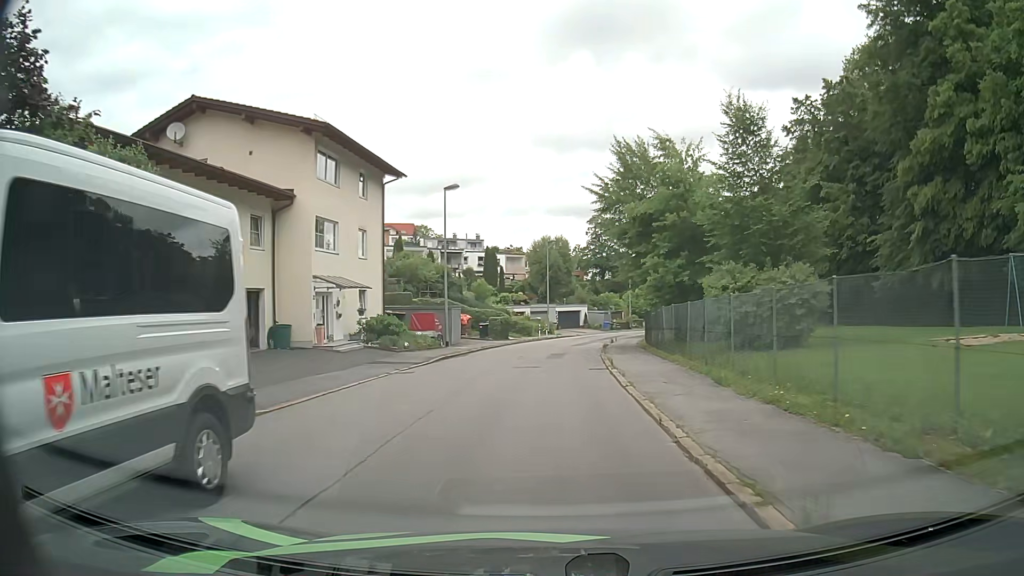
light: Day
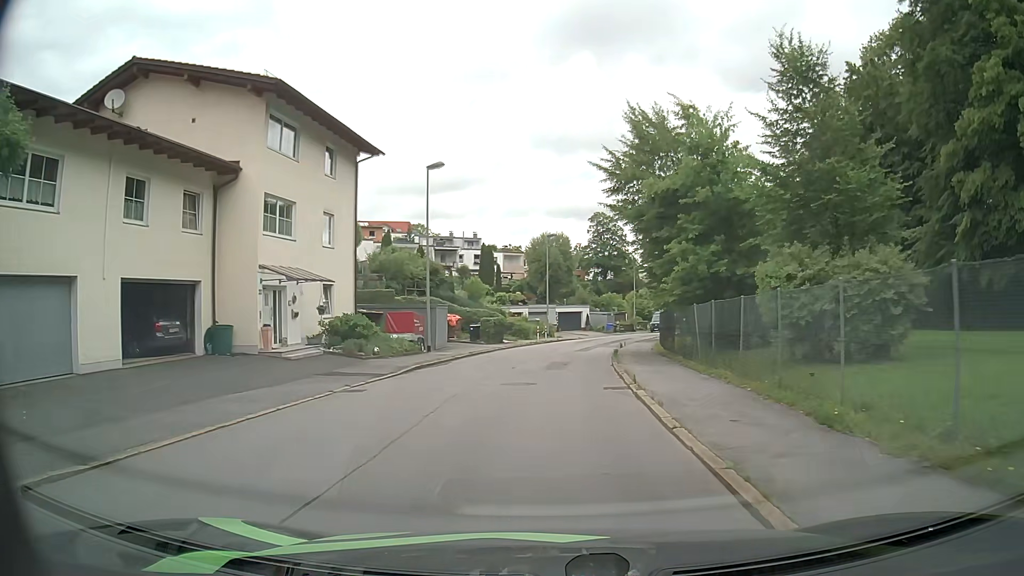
(0.0, +5.1) m; 0°
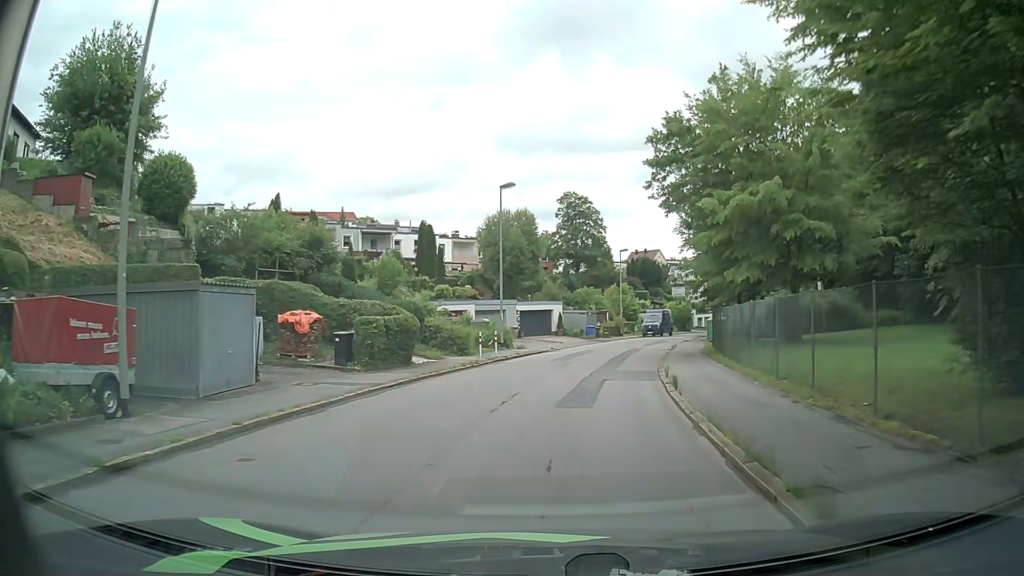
(+0.5, +20.3) m; +3°
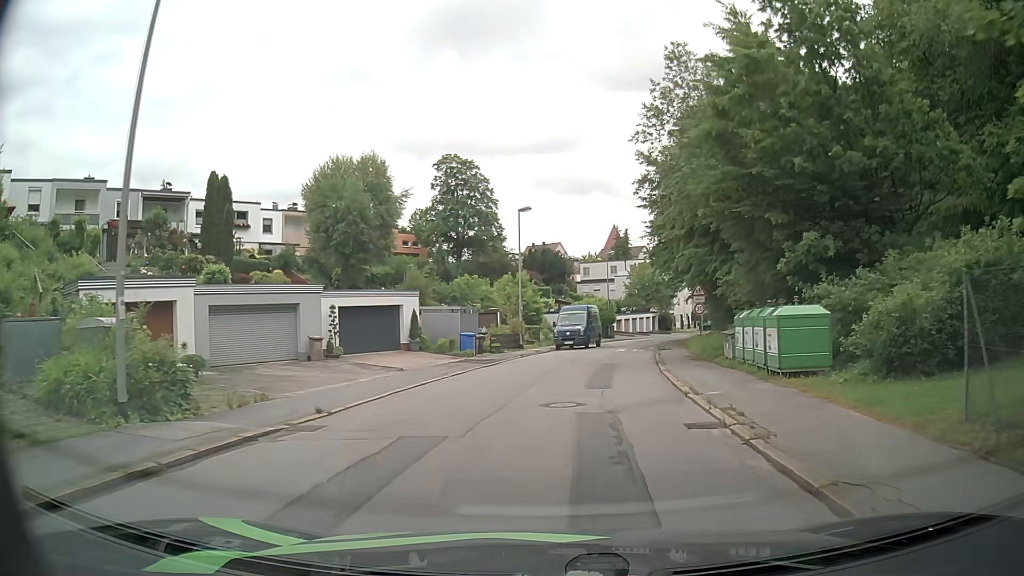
(+2.1, +24.5) m; +9°
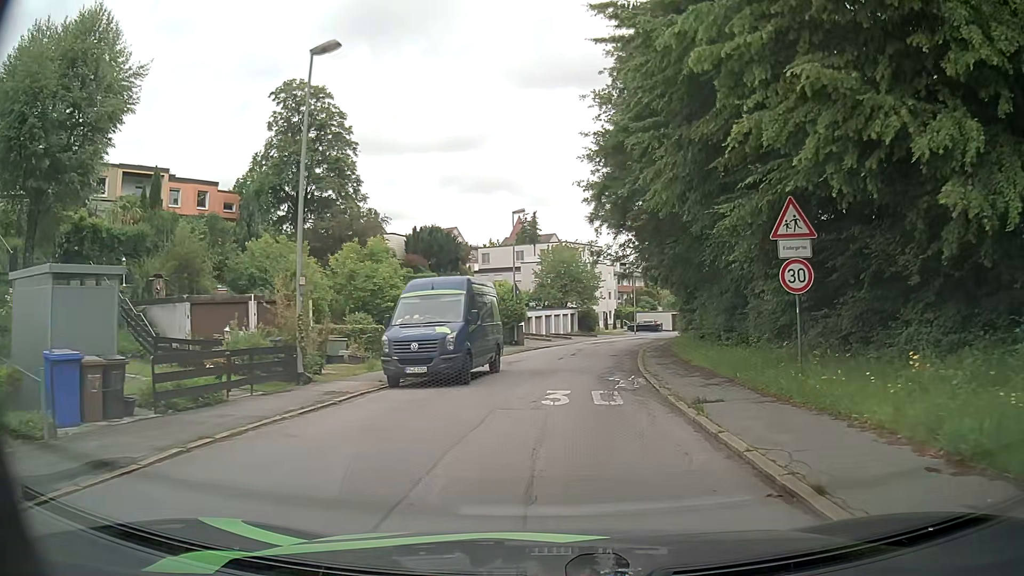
(+1.6, +23.5) m; +8°
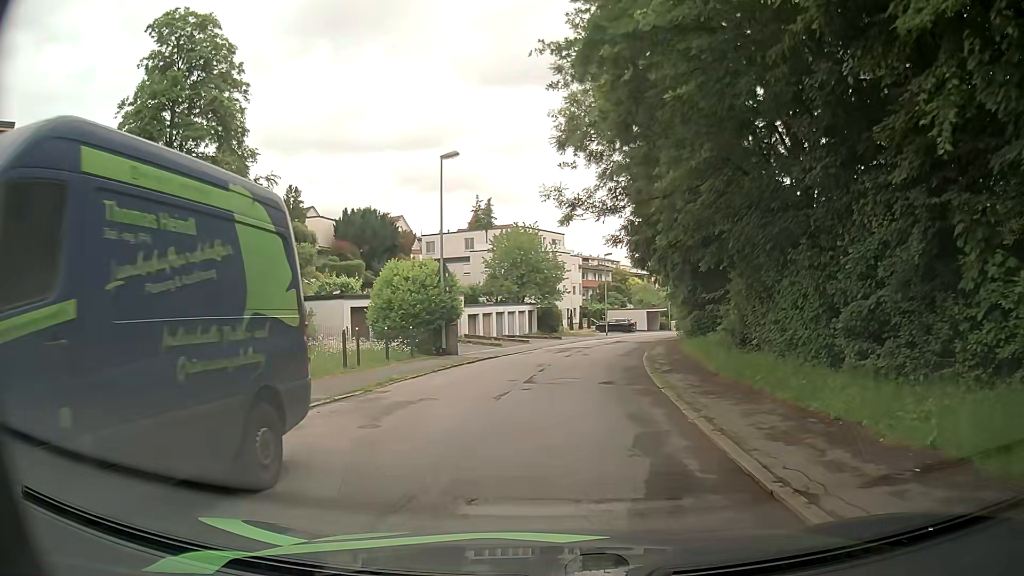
(+0.4, +13.8) m; +4°
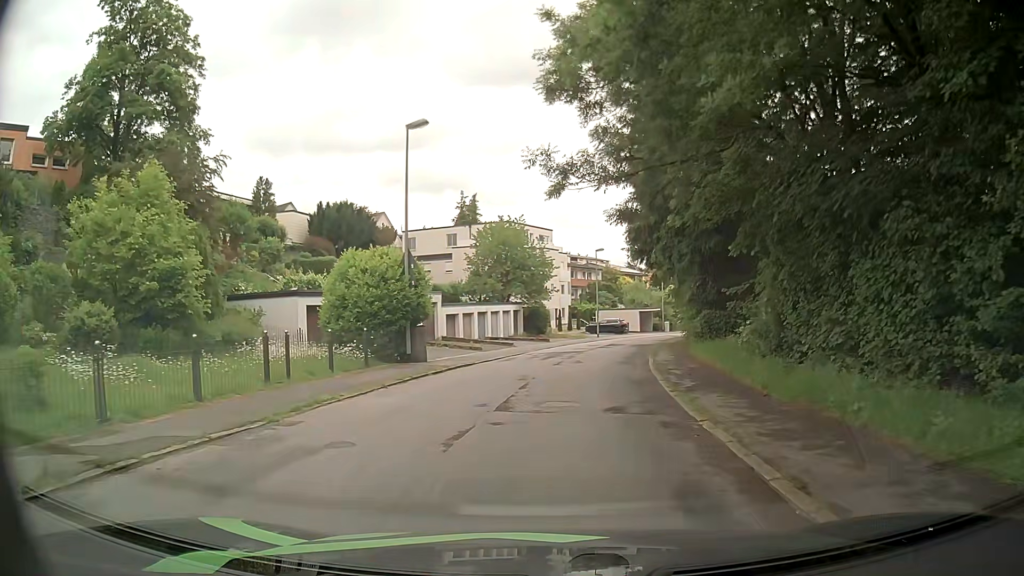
(0.0, +4.6) m; 0°
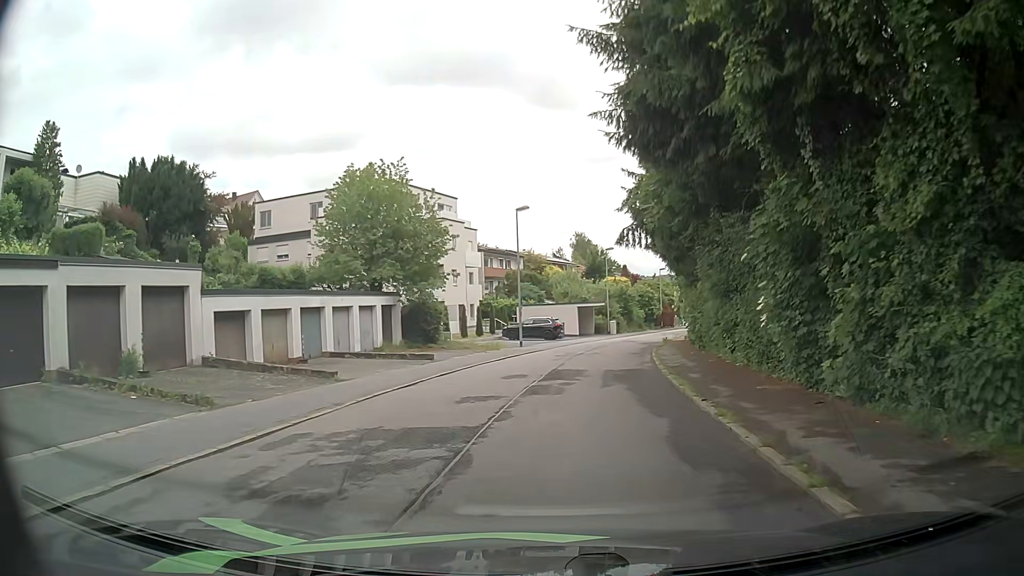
(+1.5, +22.6) m; +6°
